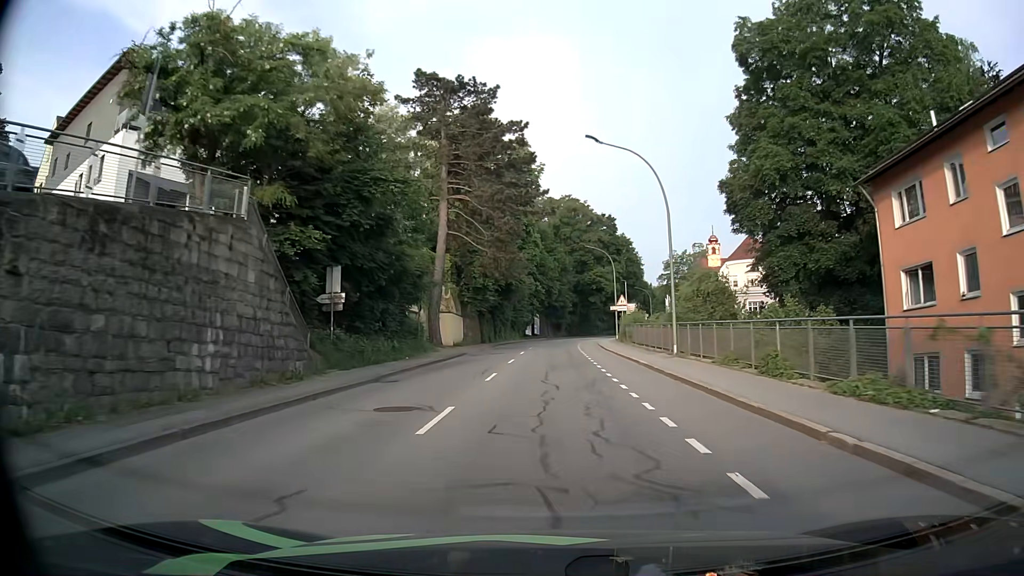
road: tertiary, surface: asphalt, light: Day
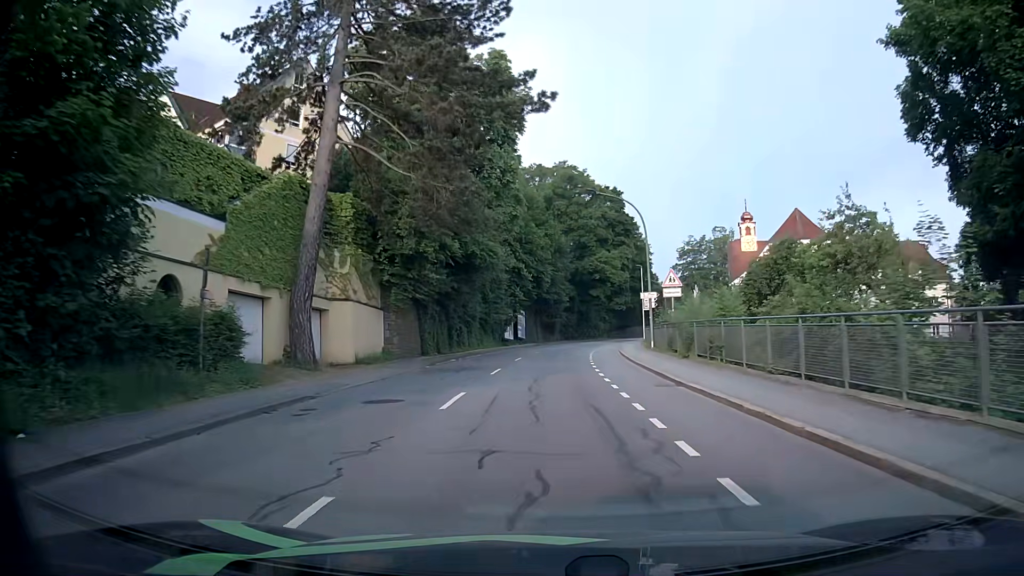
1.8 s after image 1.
(+0.2, +24.2) m; +1°
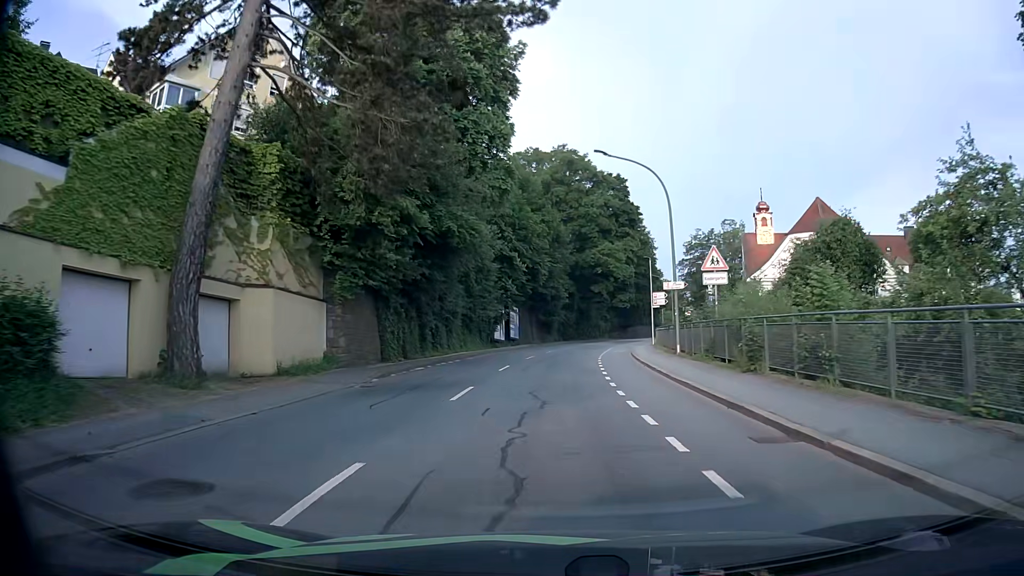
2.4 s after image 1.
(0.0, +7.8) m; +1°
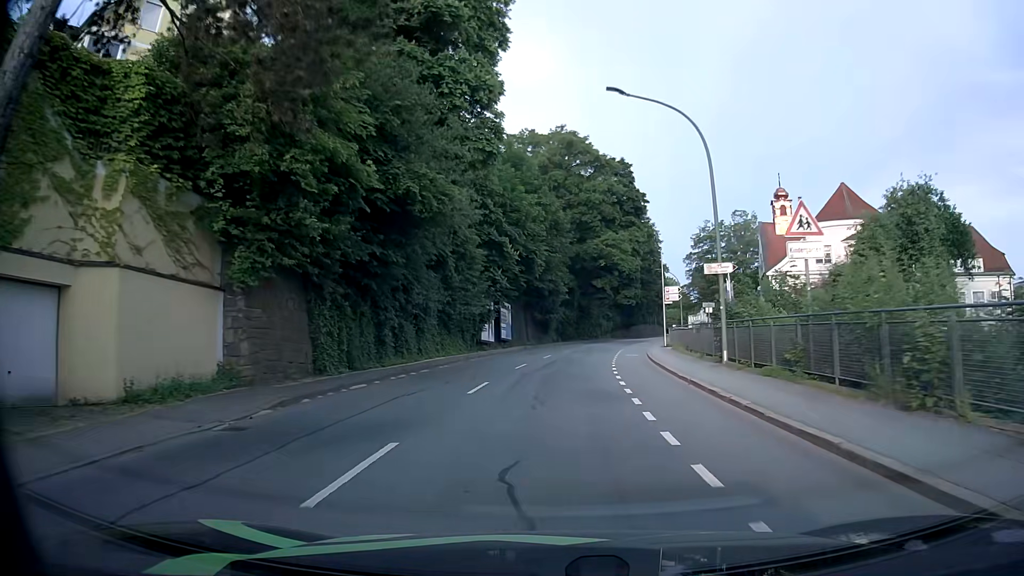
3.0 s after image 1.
(0.0, +7.7) m; 0°
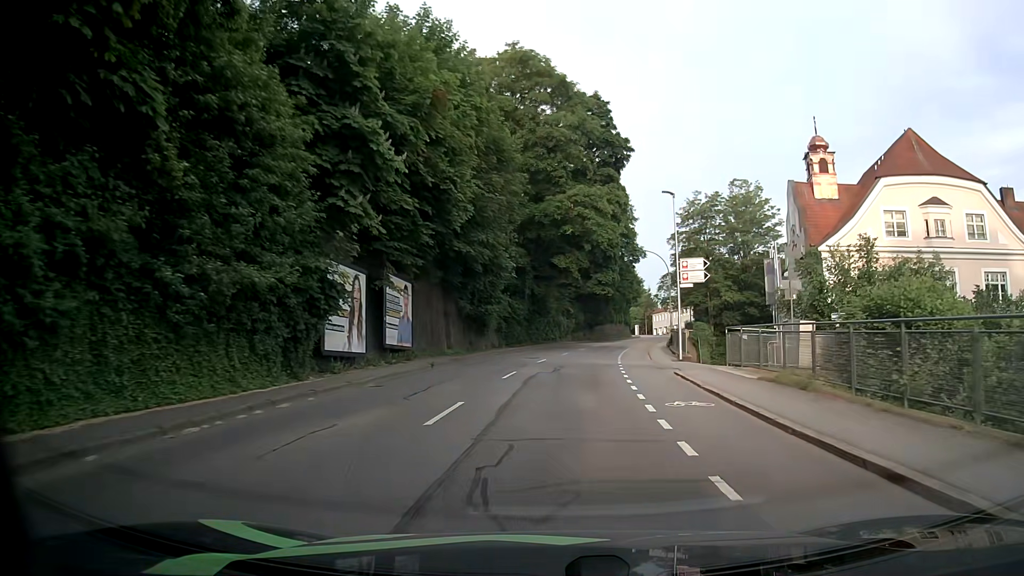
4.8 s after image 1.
(+0.6, +22.5) m; +4°
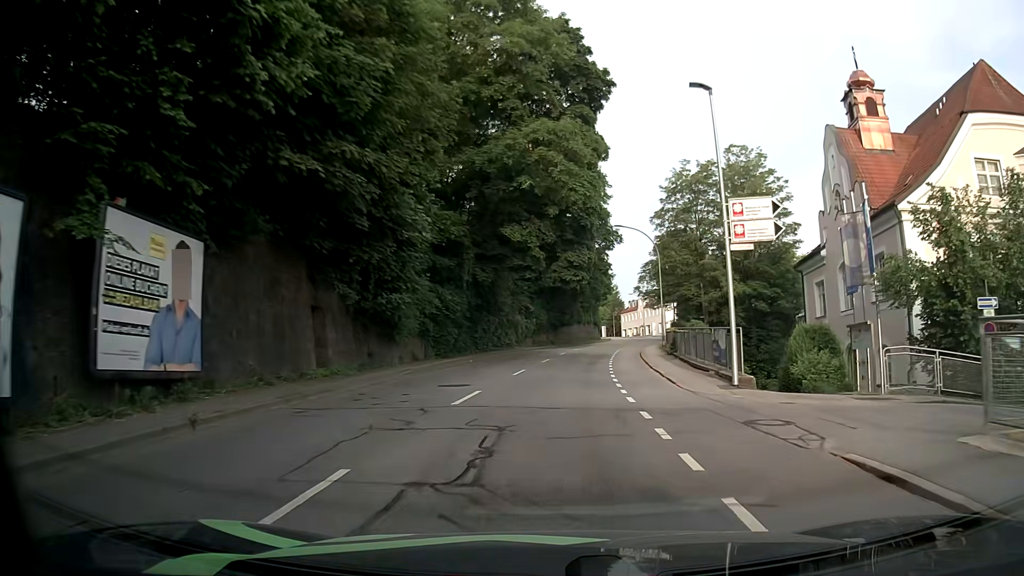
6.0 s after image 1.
(+0.6, +15.0) m; +3°
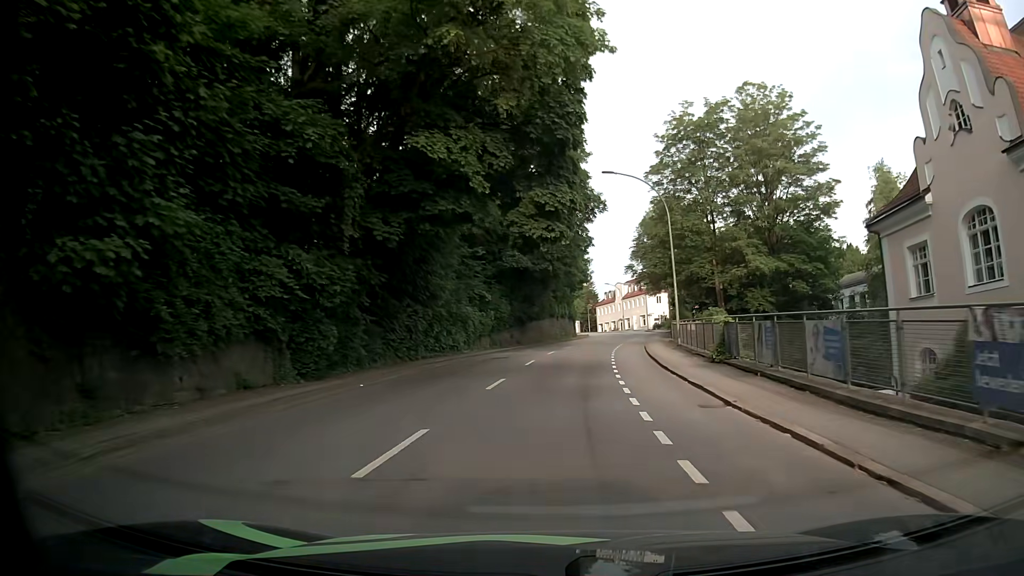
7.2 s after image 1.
(+0.4, +15.3) m; +3°
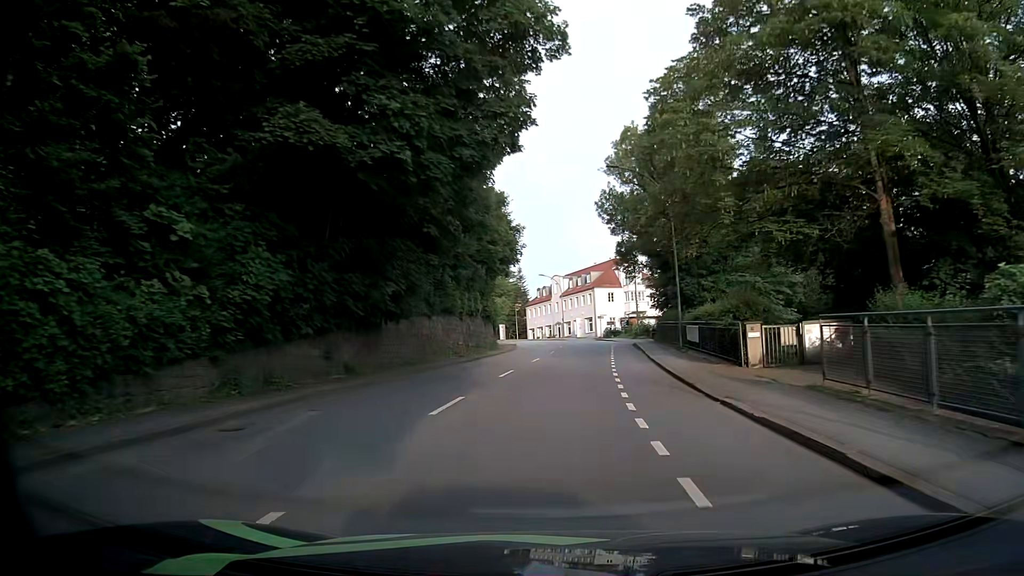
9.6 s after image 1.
(+1.5, +31.1) m; +6°
(0, +10) (+1, +20) (+1, +30) (+2, +40) (+3, +50) (+3, +60) (+2, +70) (+1, +80) (-2, +89) (-6, +99) m
